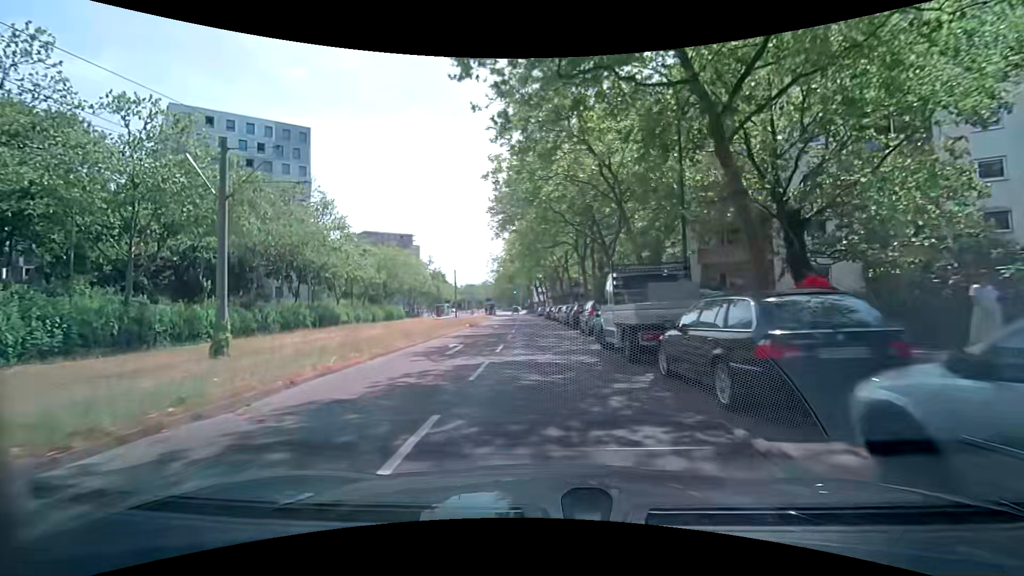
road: tertiary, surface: asphalt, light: Day
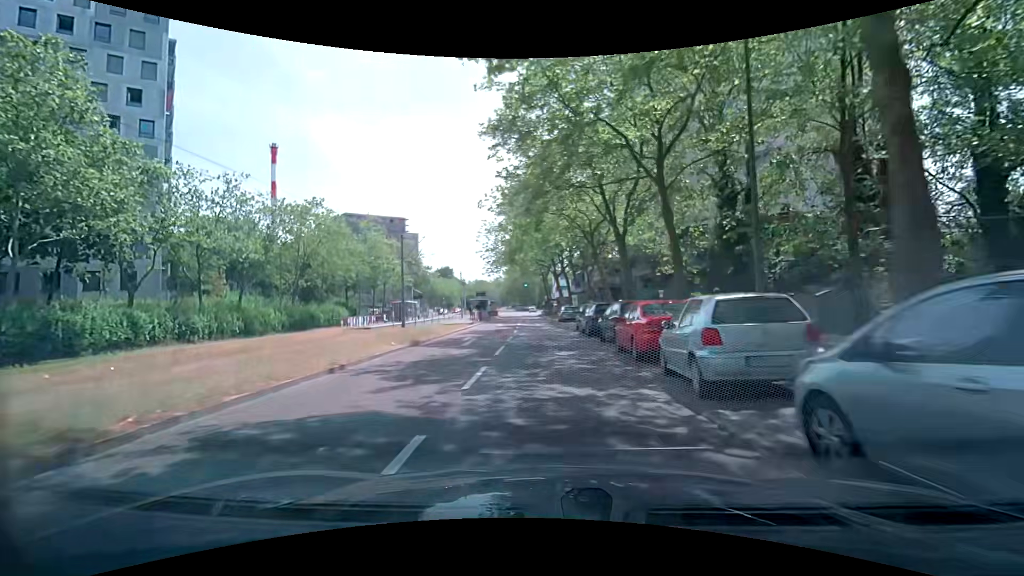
(-0.7, +36.9) m; -2°
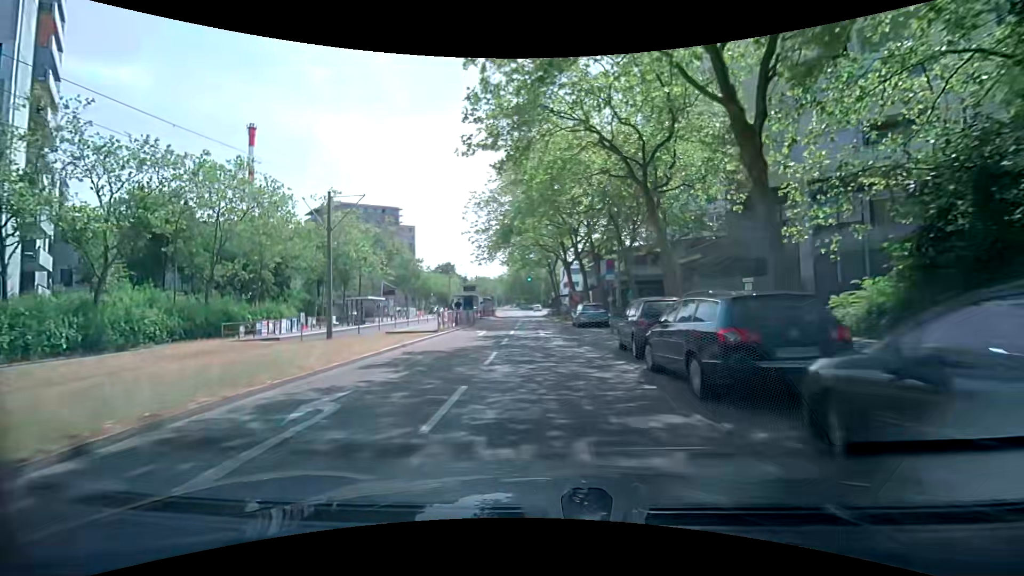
(-0.1, +14.8) m; -1°
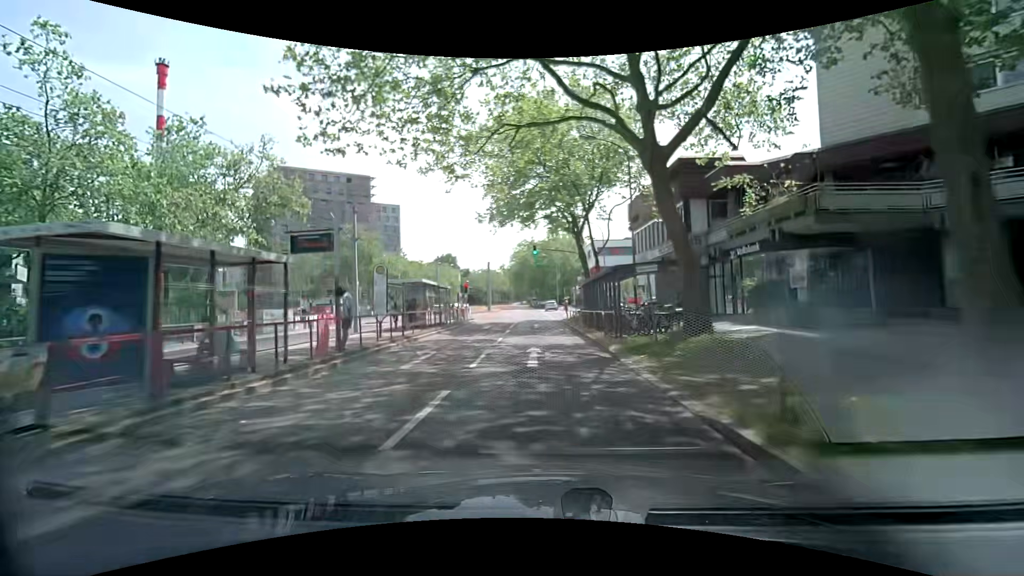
(-0.4, +36.5) m; -1°
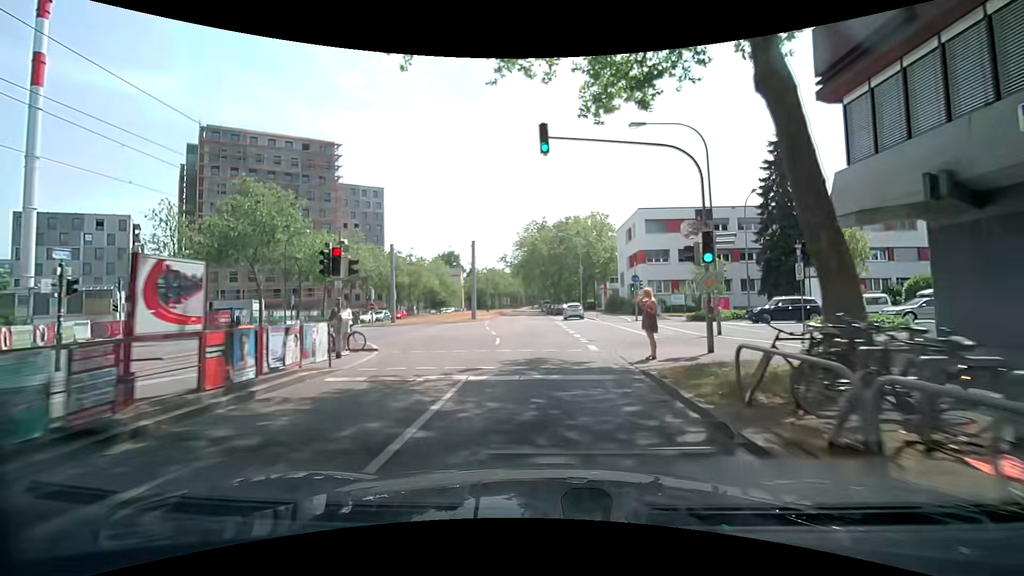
(-0.4, +28.2) m; -2°
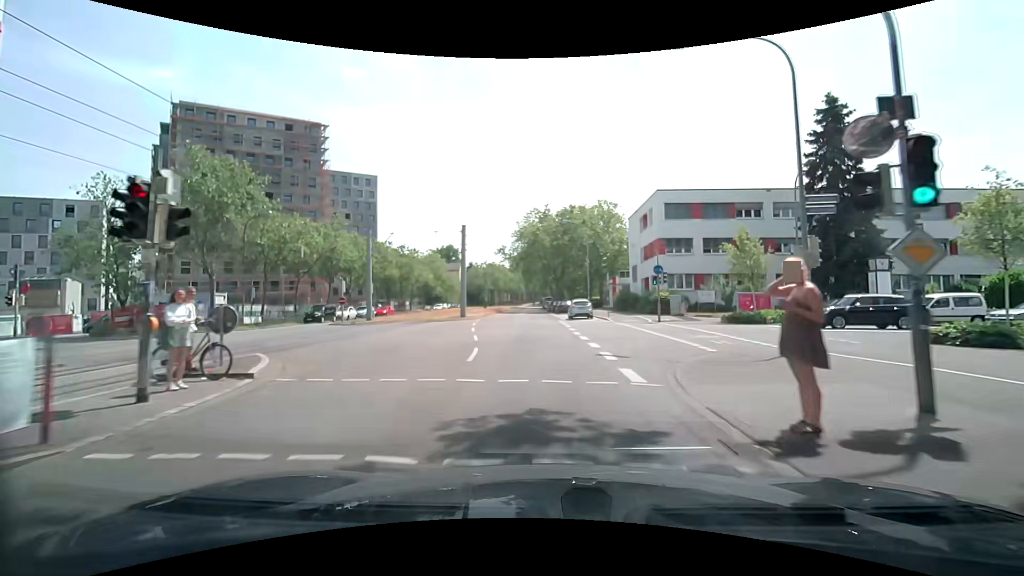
(0.0, +6.9) m; 0°
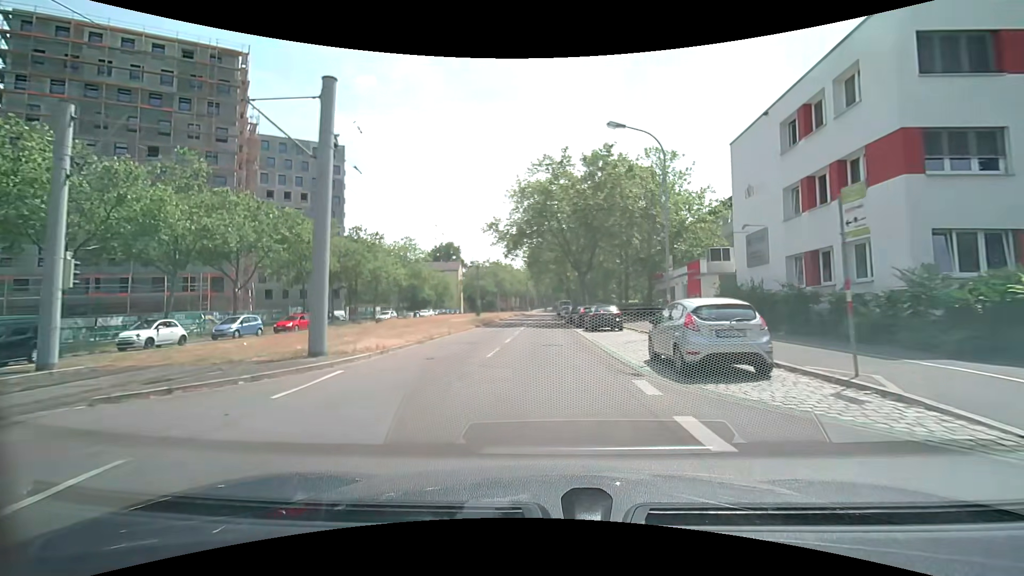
(-0.4, +27.5) m; -2°
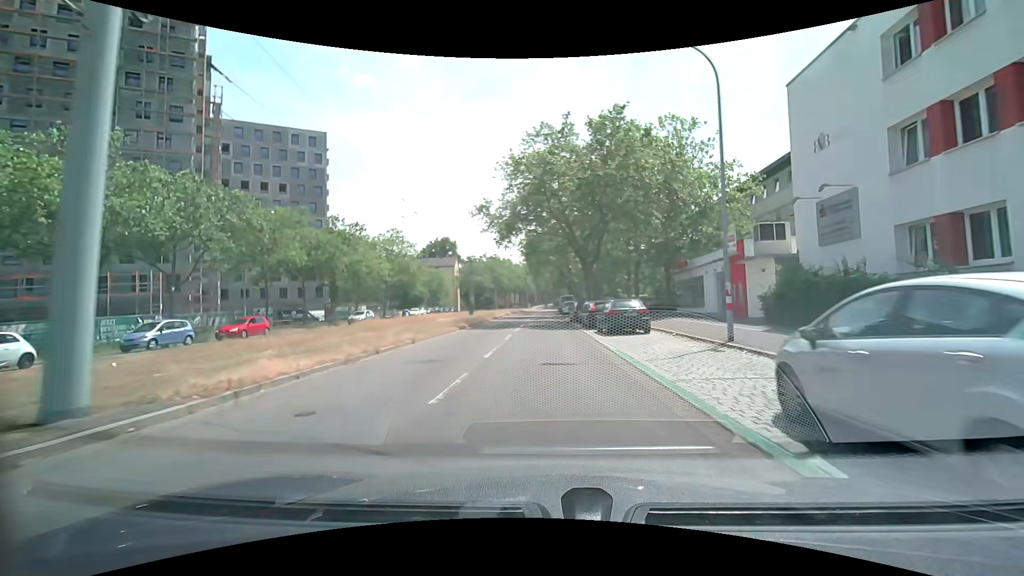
(0.0, +6.8) m; 0°
(0, +10) (0, +20) (0, +30) (0, +40) (0, +50) (0, +60) (0, +70) (0, +80) (0, +90) (+1, +100) m
